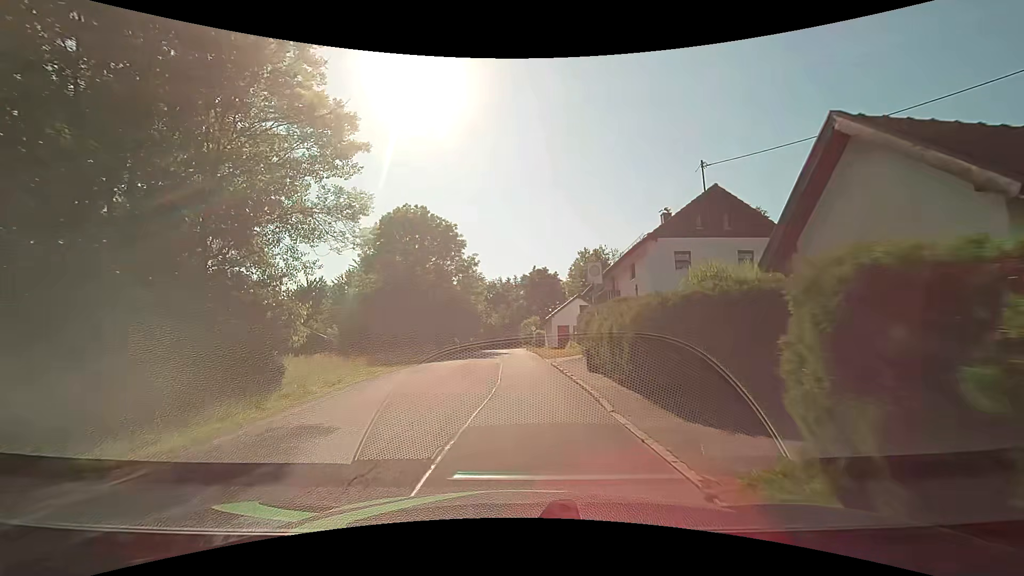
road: residential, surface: asphalt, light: Day
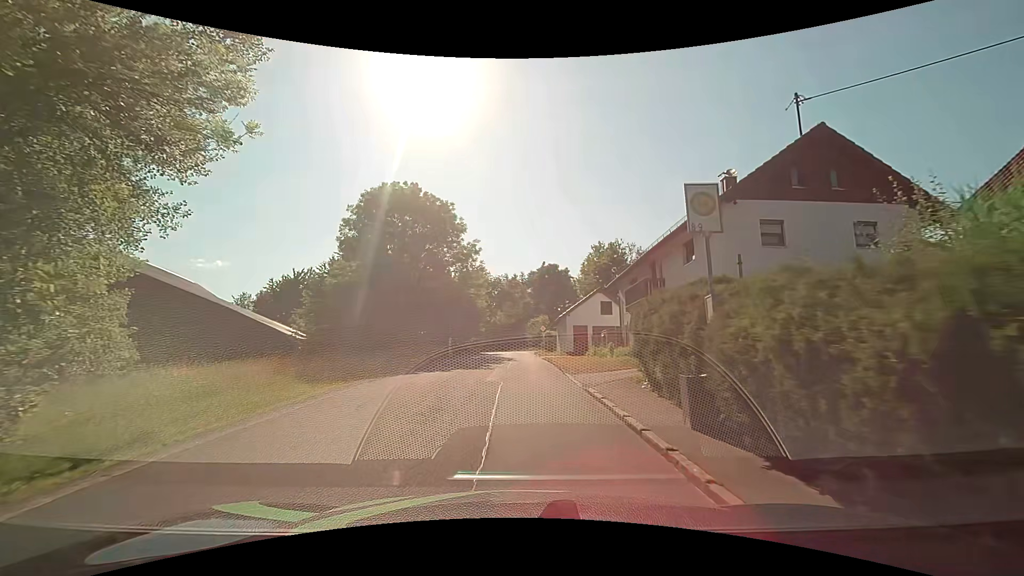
(-0.1, +8.0) m; -1°
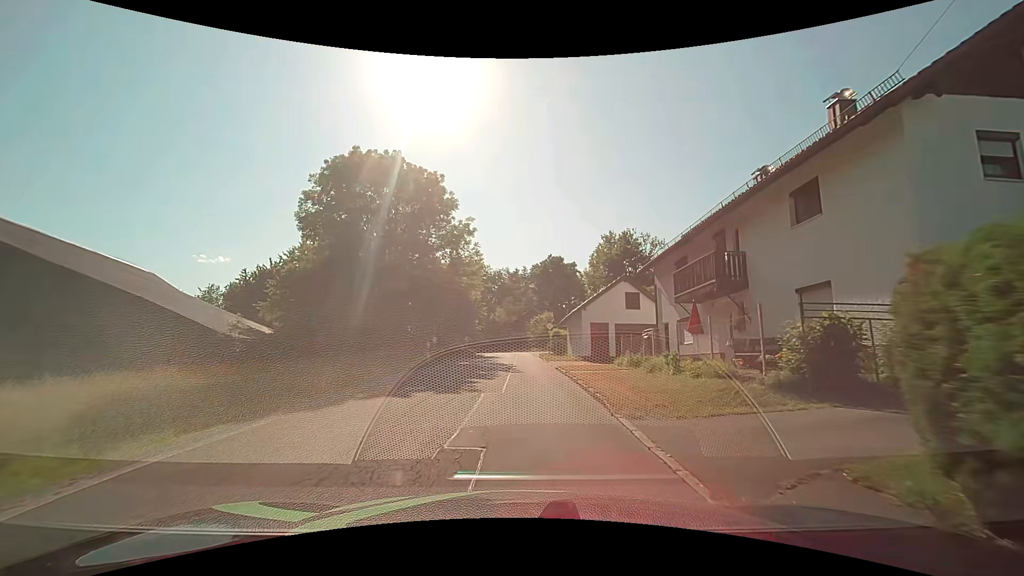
(0.0, +8.0) m; 0°
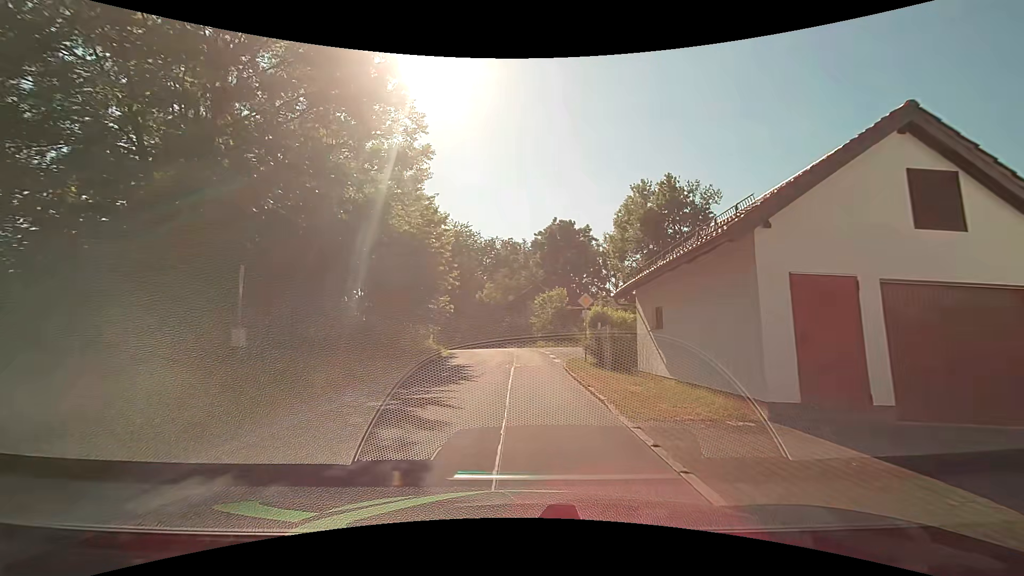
(+0.1, +21.6) m; 0°
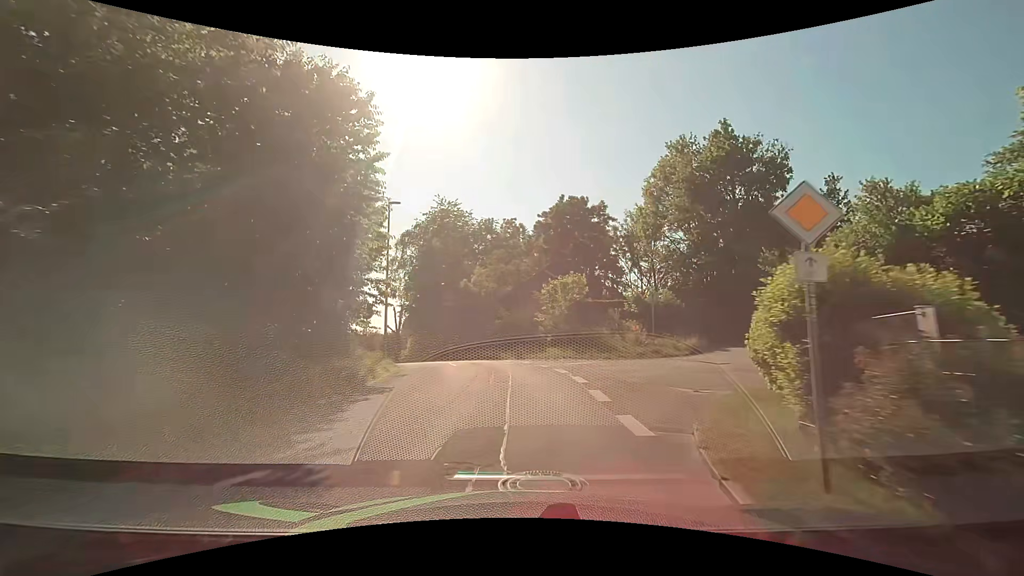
(0.0, +13.8) m; 0°
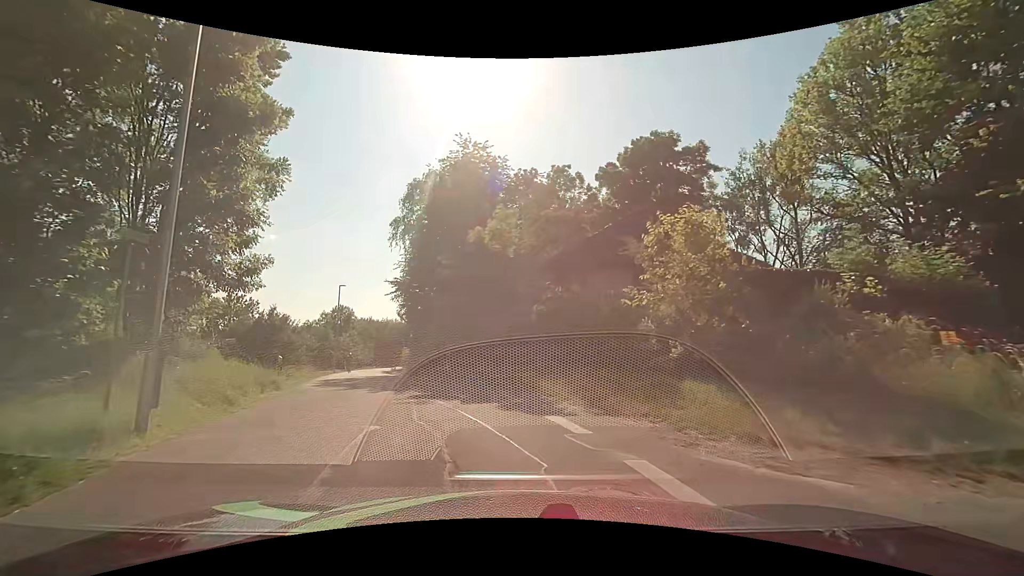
(-0.4, +17.3) m; -5°
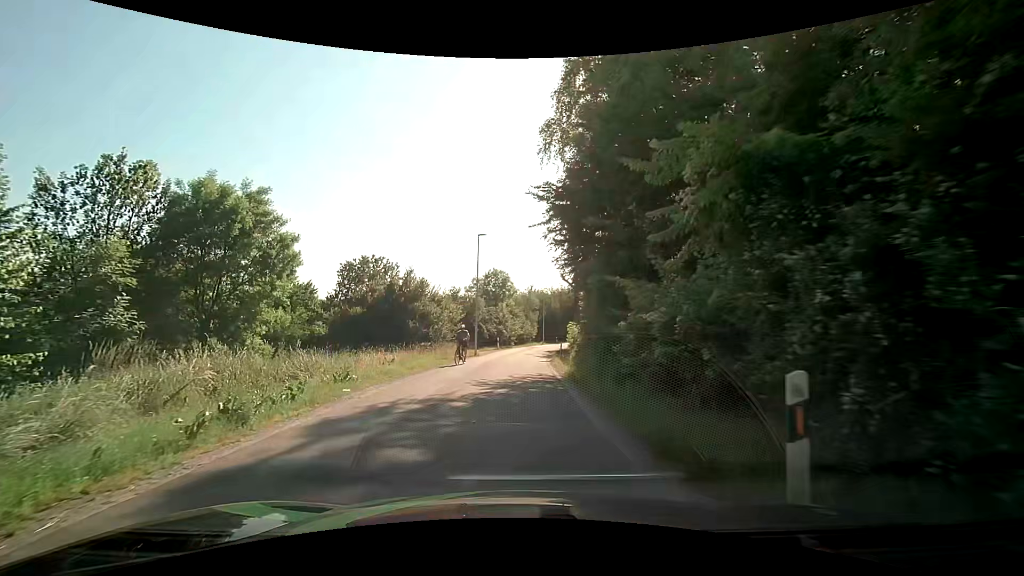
(-2.8, +15.8) m; -19°
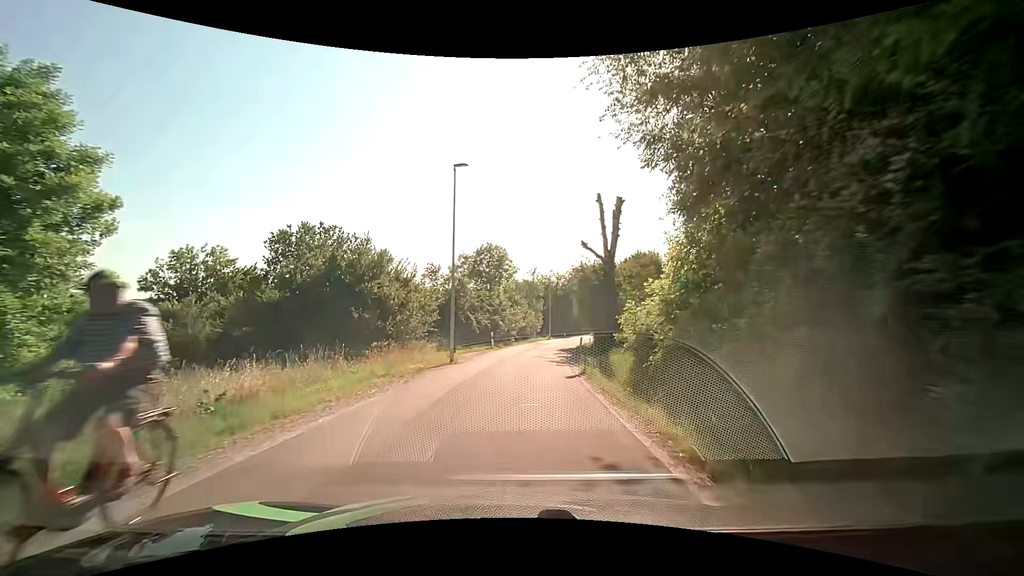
(-0.2, +13.2) m; +1°
(0, +10) (0, +20) (+1, +30) (+2, +40) (+4, +50) (+6, +60) (+9, +69) (+12, +79) (+14, +88) (+17, +98) m
